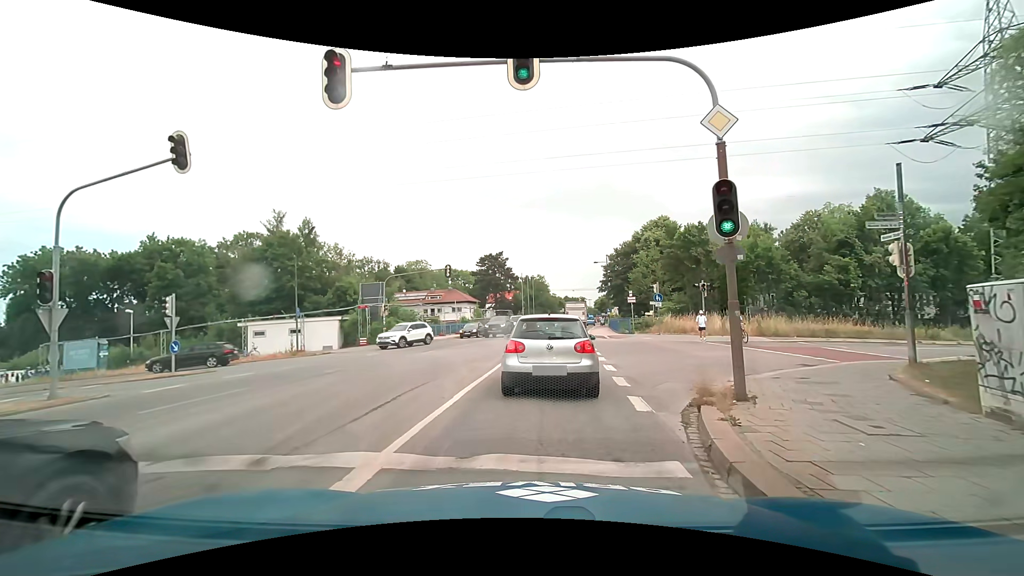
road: secondary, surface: asphalt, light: Day
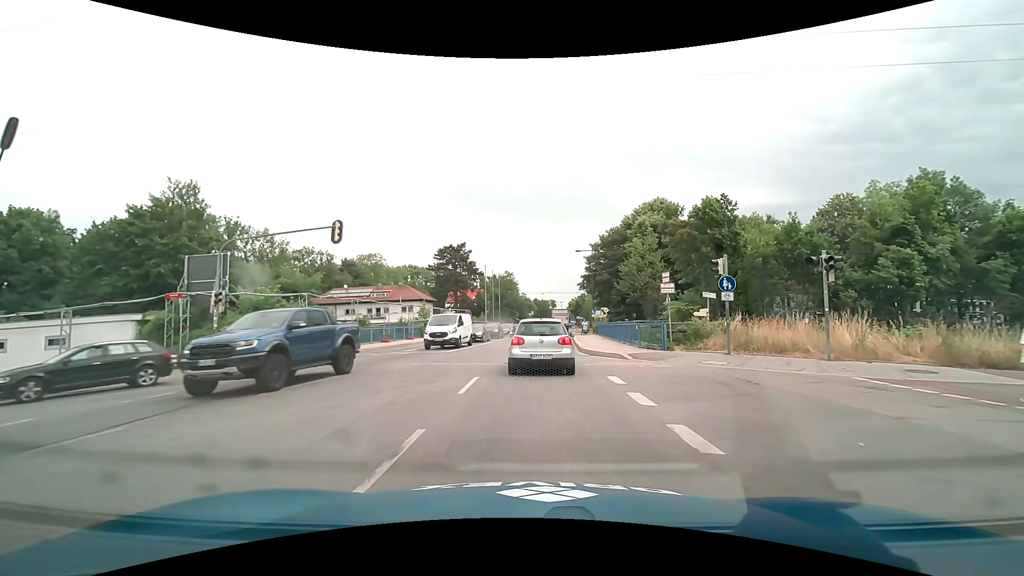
(+0.7, +17.7) m; +4°
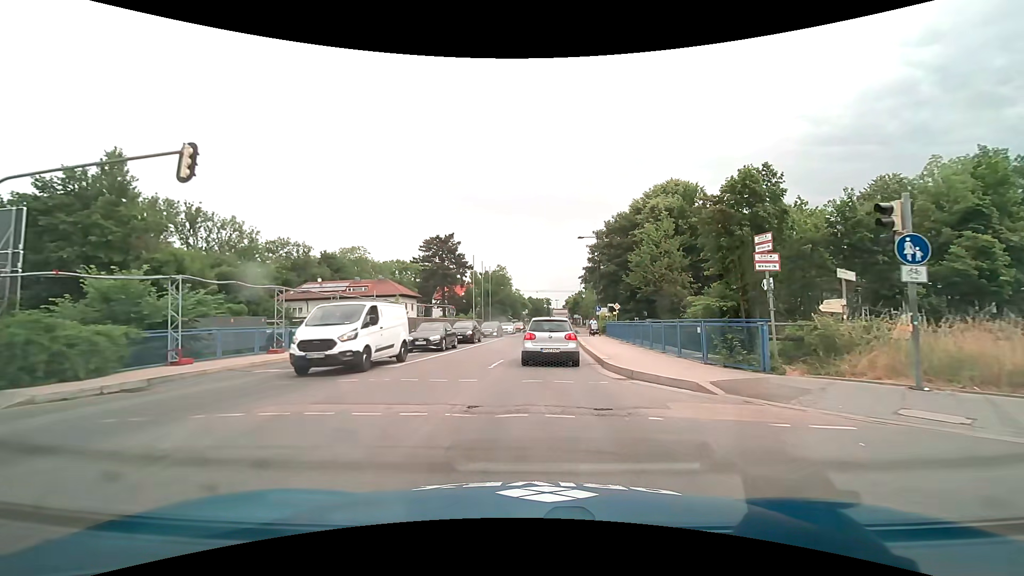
(+0.1, +9.3) m; +1°
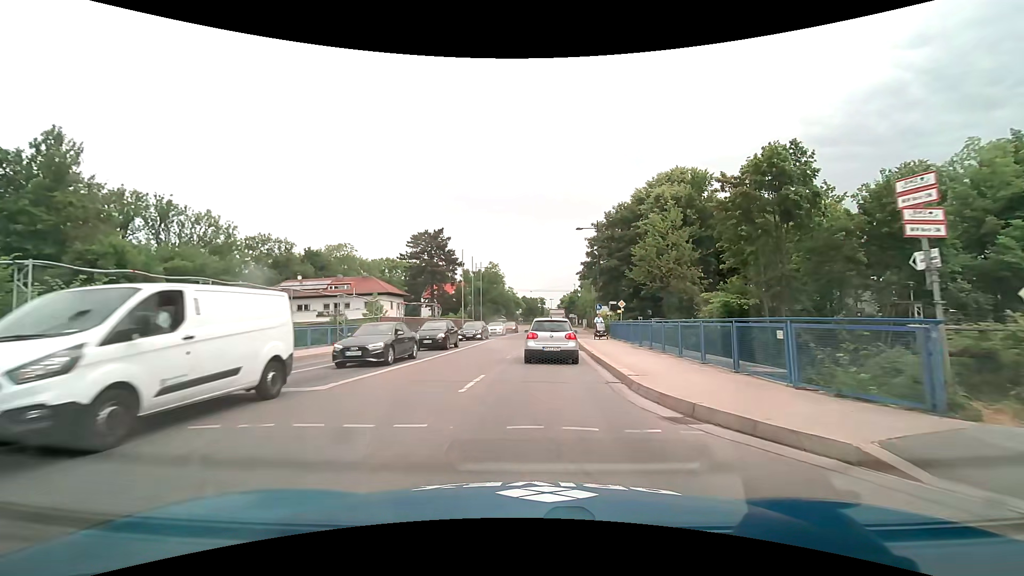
(0.0, +5.0) m; 0°
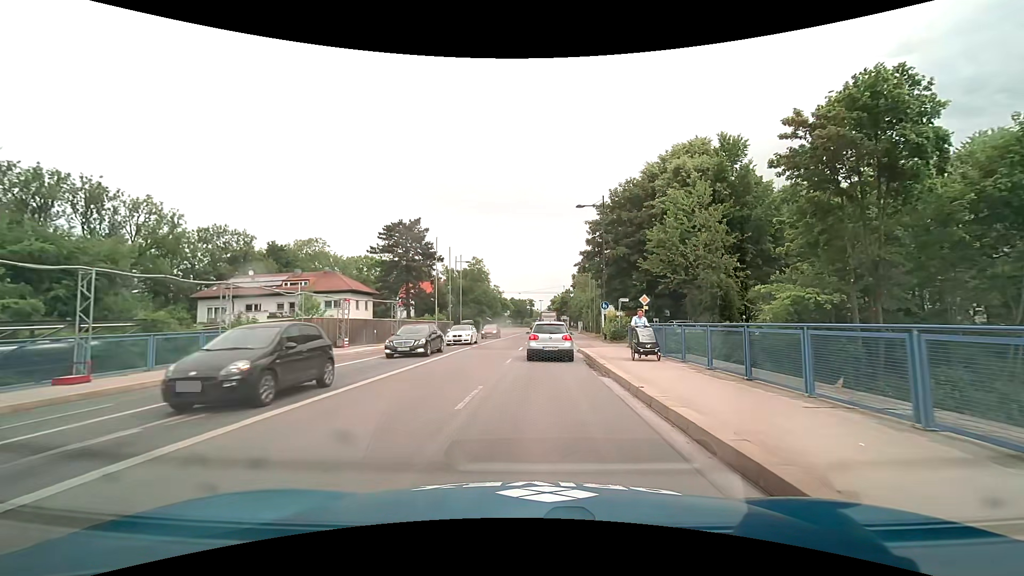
(+0.1, +10.5) m; +2°
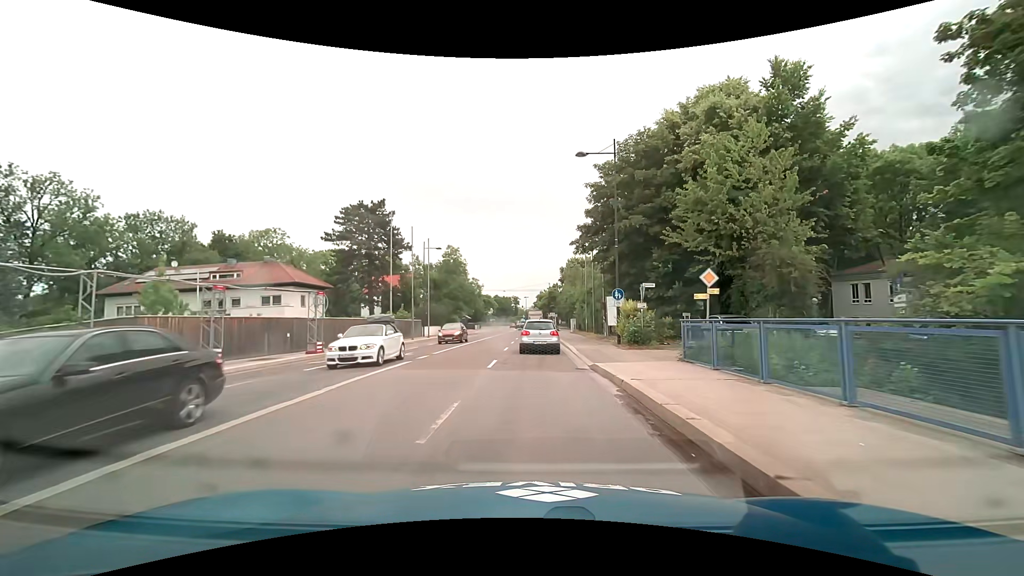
(+0.1, +11.5) m; +1°
